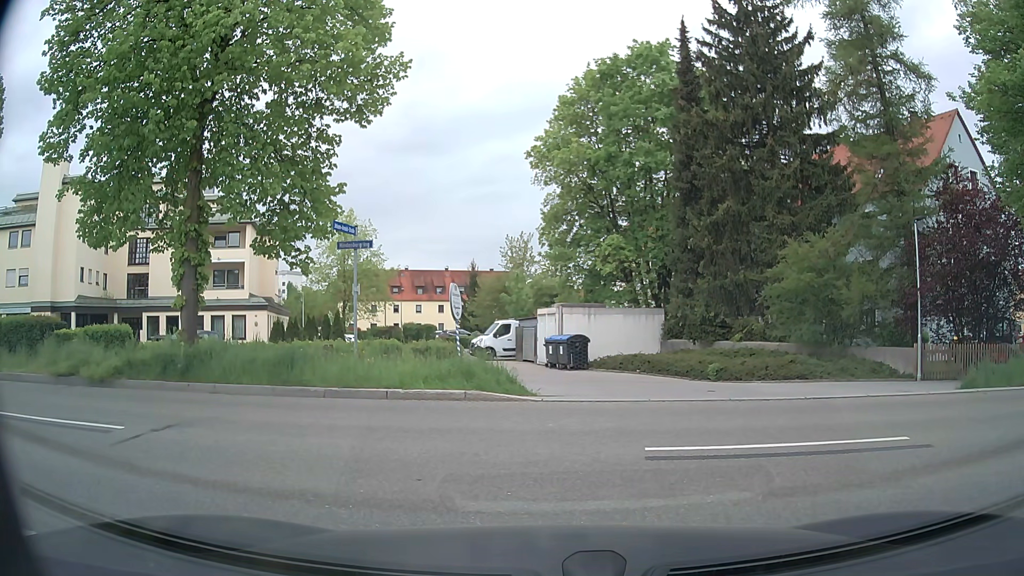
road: residential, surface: asphalt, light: Day
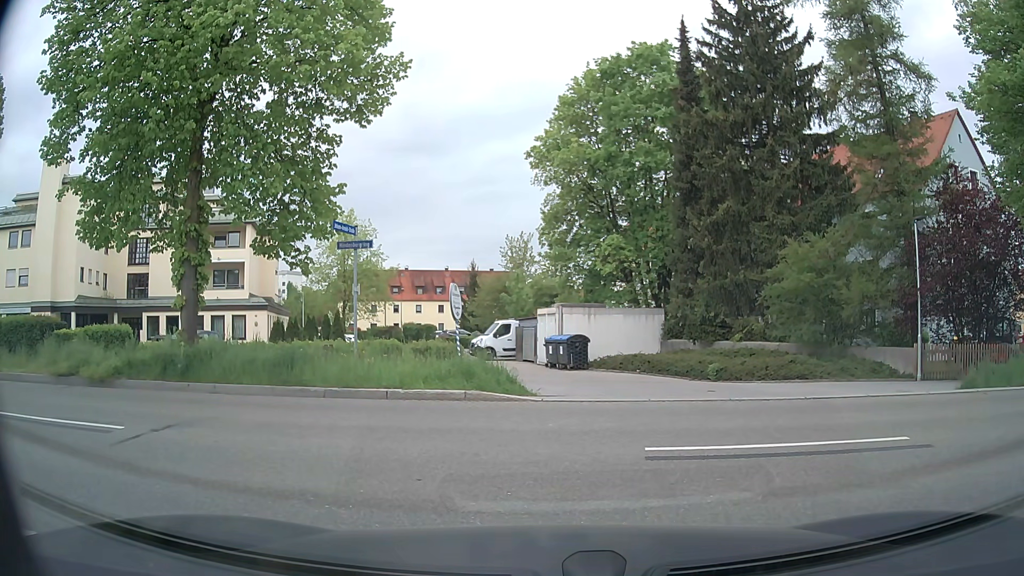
(0.0, 0.0) m; 0°
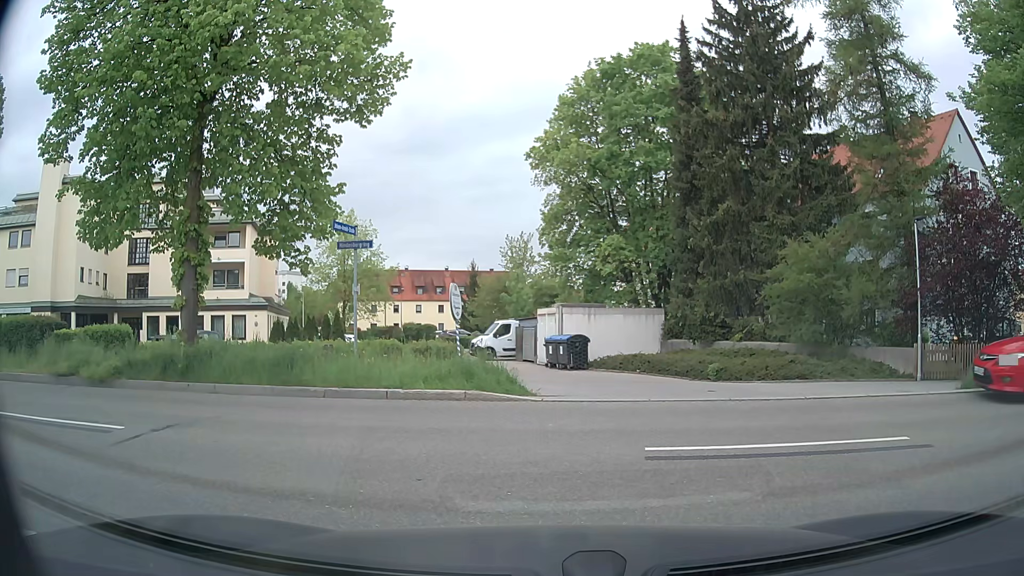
(0.0, 0.0) m; 0°
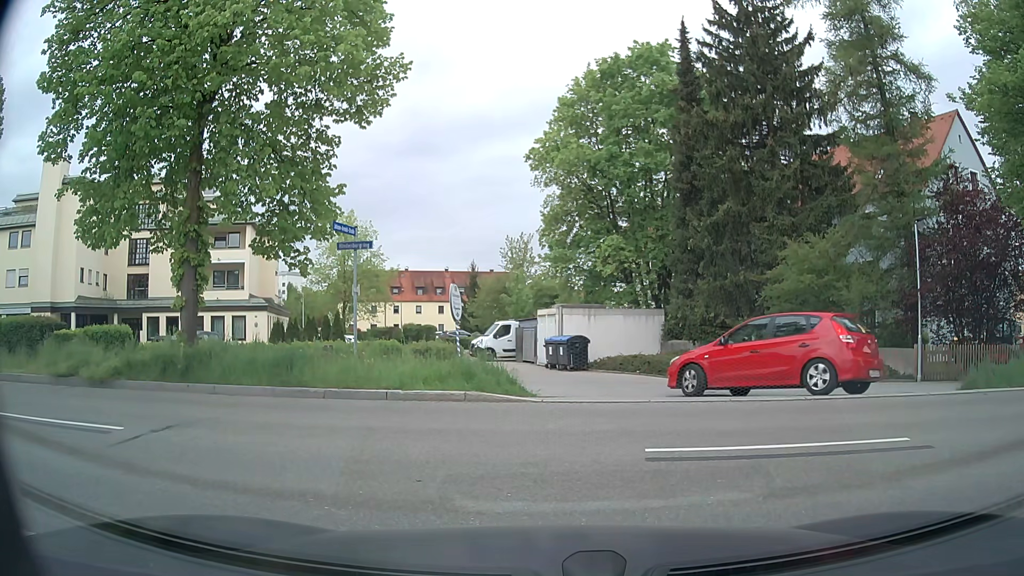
(0.0, 0.0) m; 0°
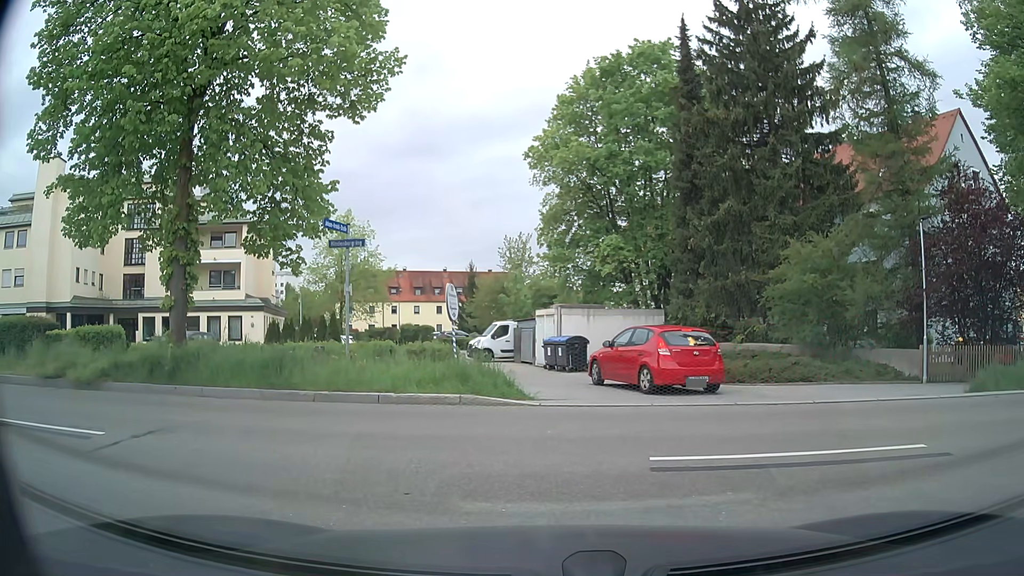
(0.0, +0.4) m; 0°
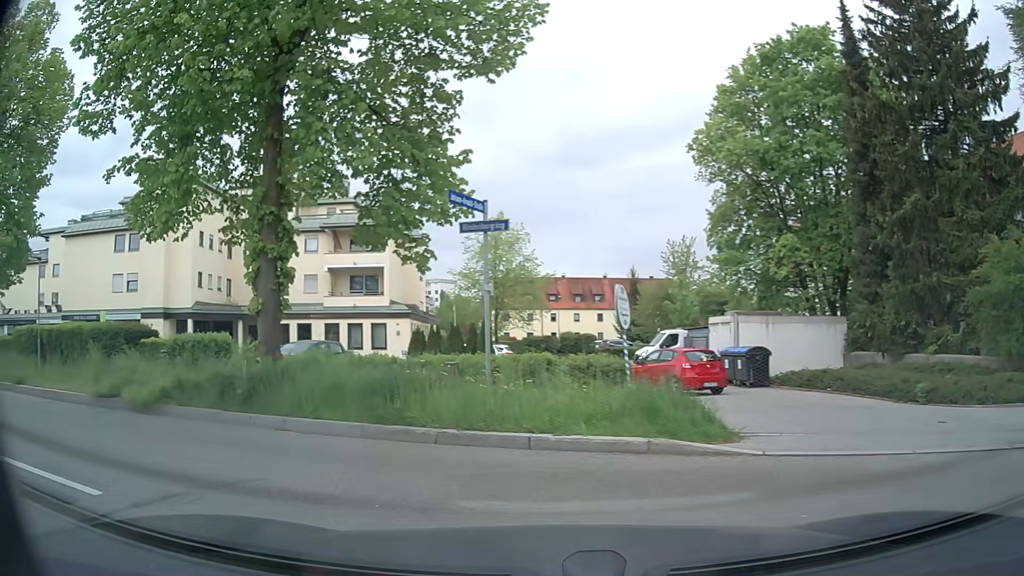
(-0.3, +3.3) m; -15°
(-6, +8) (-15, +12) (-24, +14) (-34, +17) (-44, +19) (-53, +22) (-63, +25) (-73, +27) (-82, +30) (-92, +33) m
